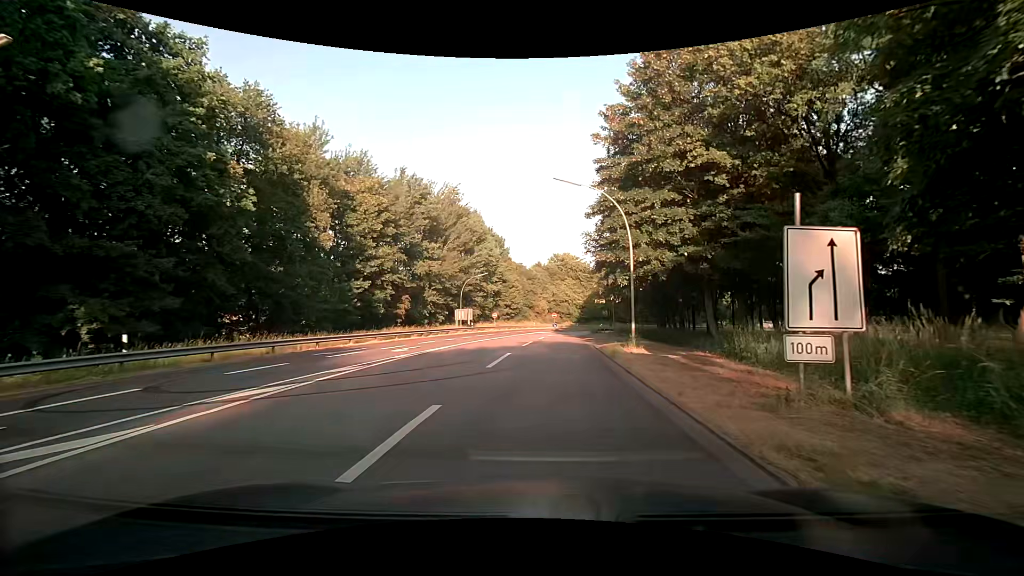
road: motorway_link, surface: asphalt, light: Day
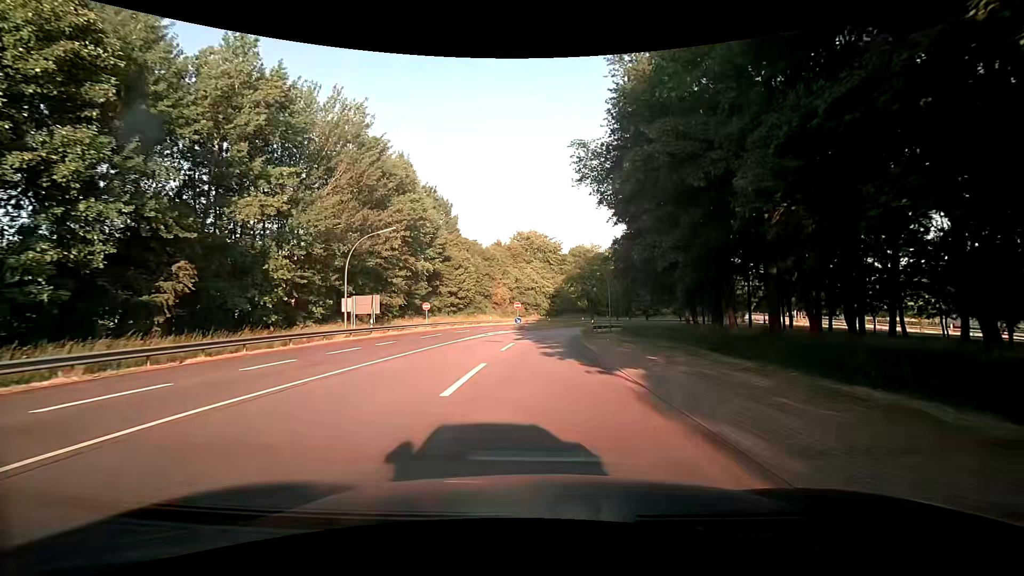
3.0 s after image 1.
(+1.0, +29.6) m; +4°
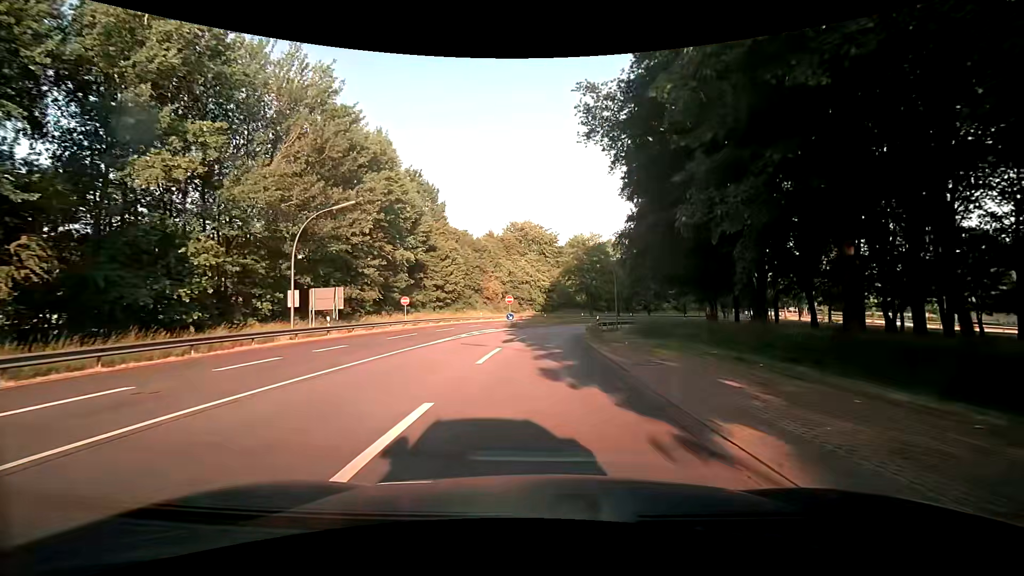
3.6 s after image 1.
(0.0, +7.0) m; 0°
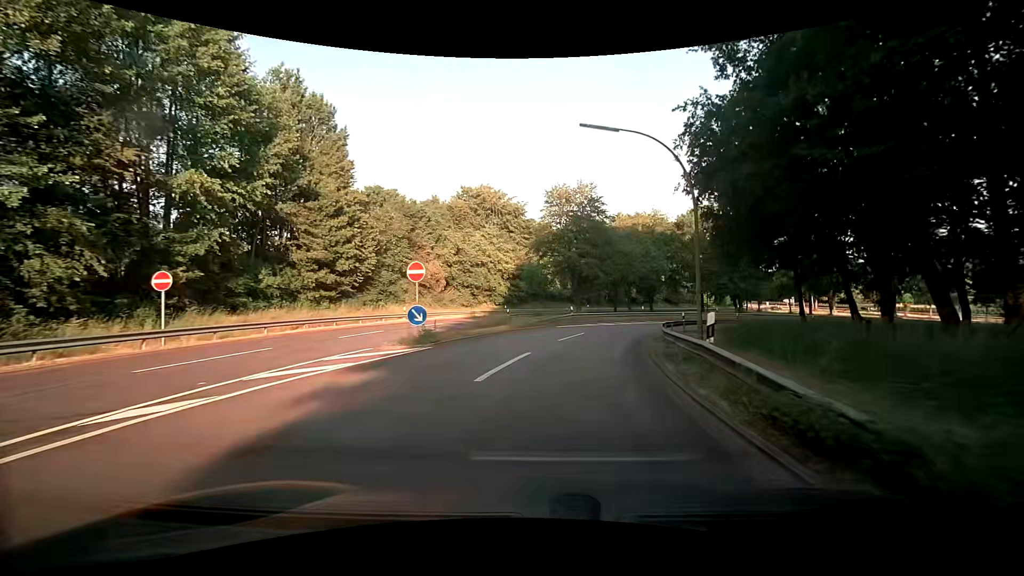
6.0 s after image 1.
(+1.0, +28.0) m; +5°
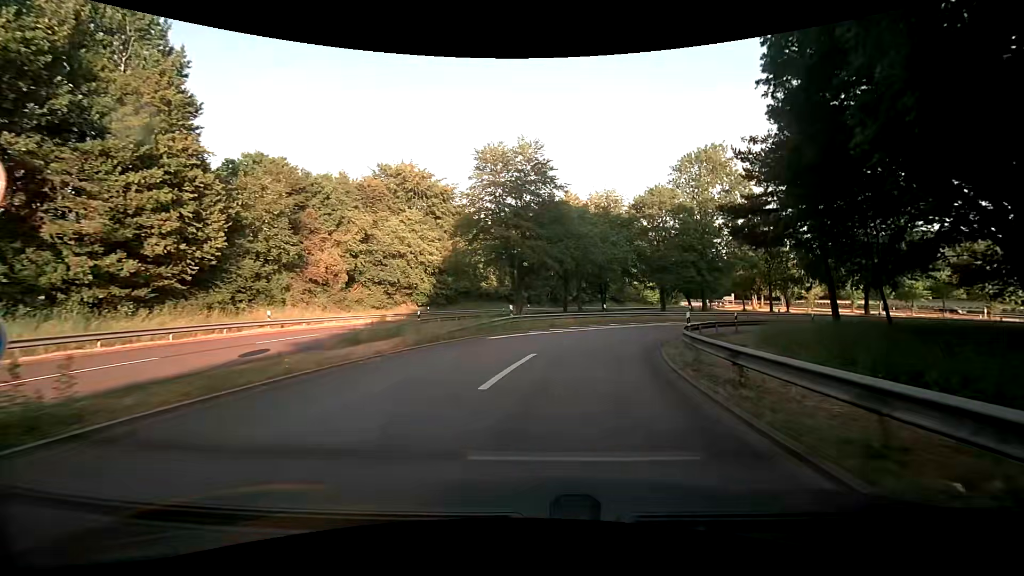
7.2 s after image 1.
(+0.6, +12.9) m; +6°
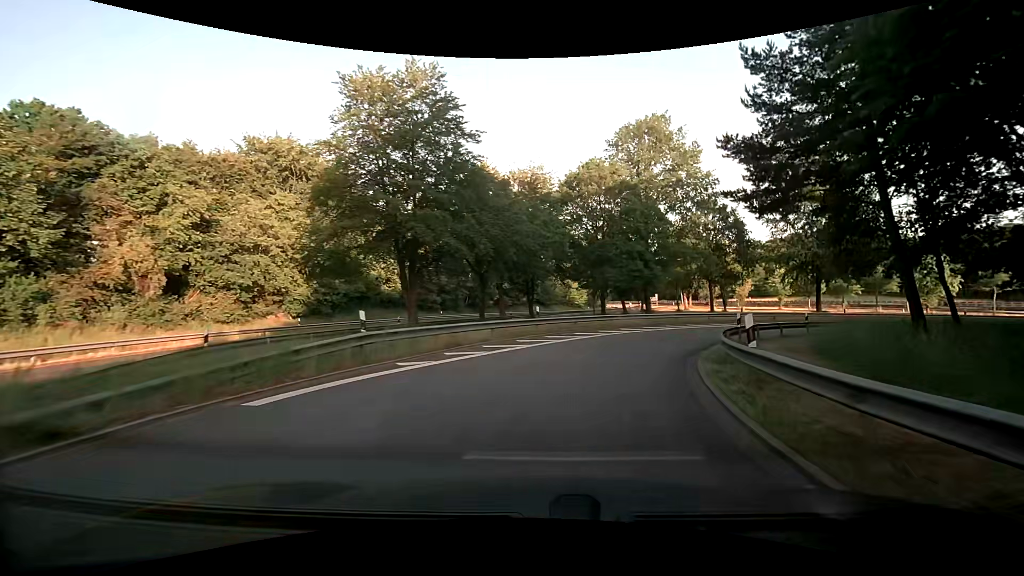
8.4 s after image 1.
(+0.9, +12.2) m; +10°
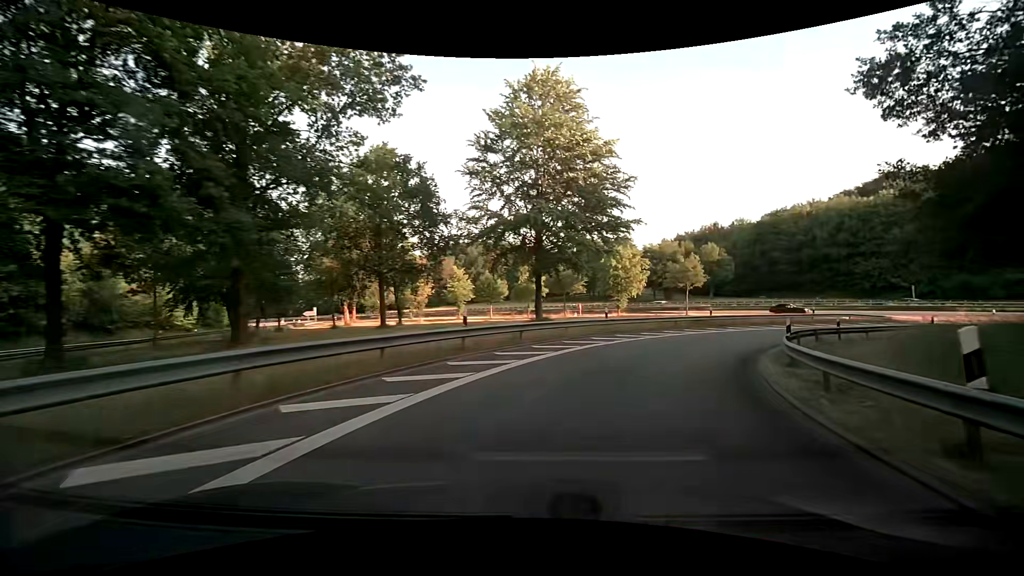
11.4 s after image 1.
(+7.4, +28.3) m; +34°
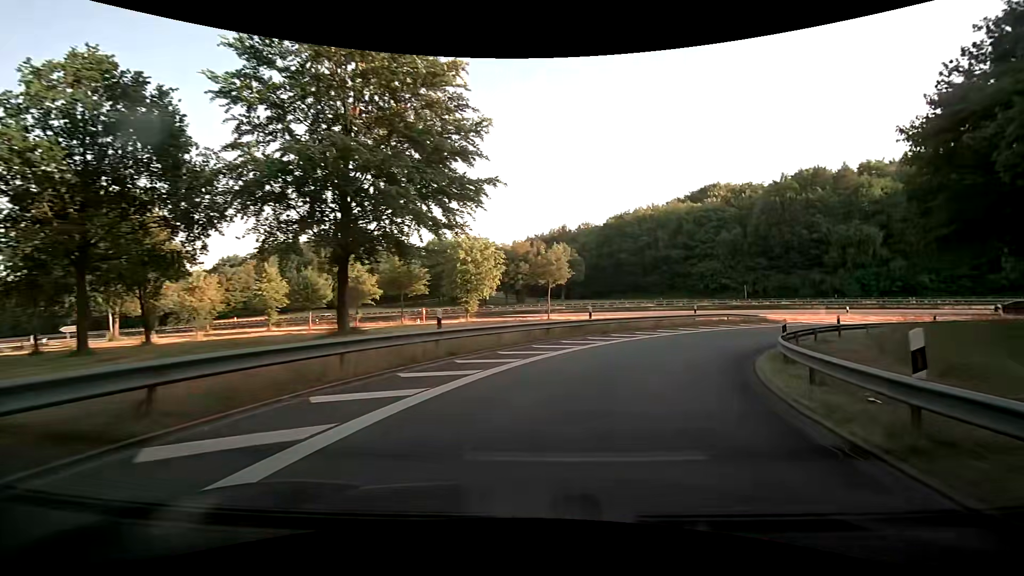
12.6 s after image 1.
(+1.8, +11.8) m; +17°
(+1, +10) (+5, +19) (+10, +28) (+18, +34) (+26, +39) (+36, +42) (+46, +43) (+56, +42) (+65, +40) (+75, +37) m
